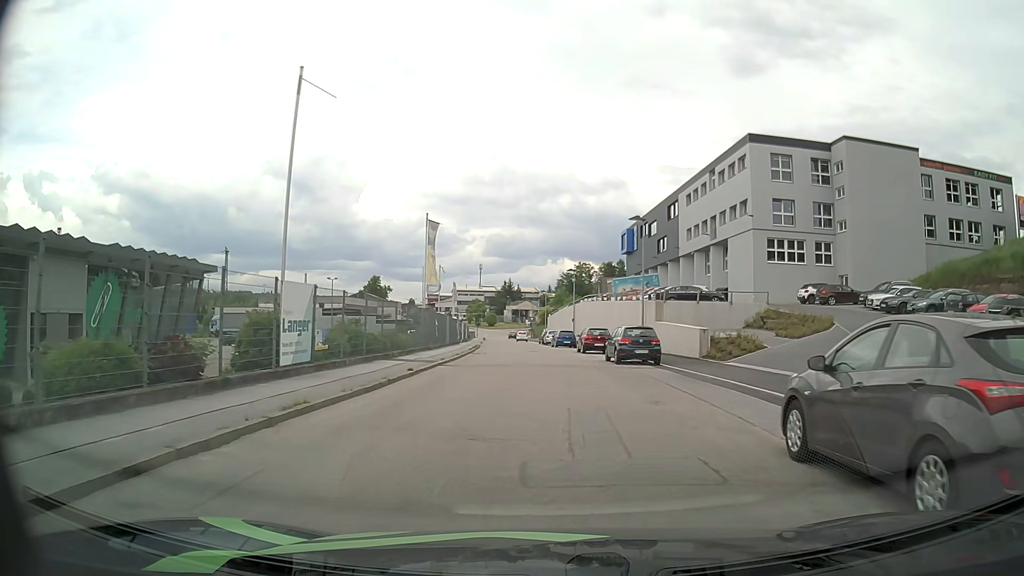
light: Day
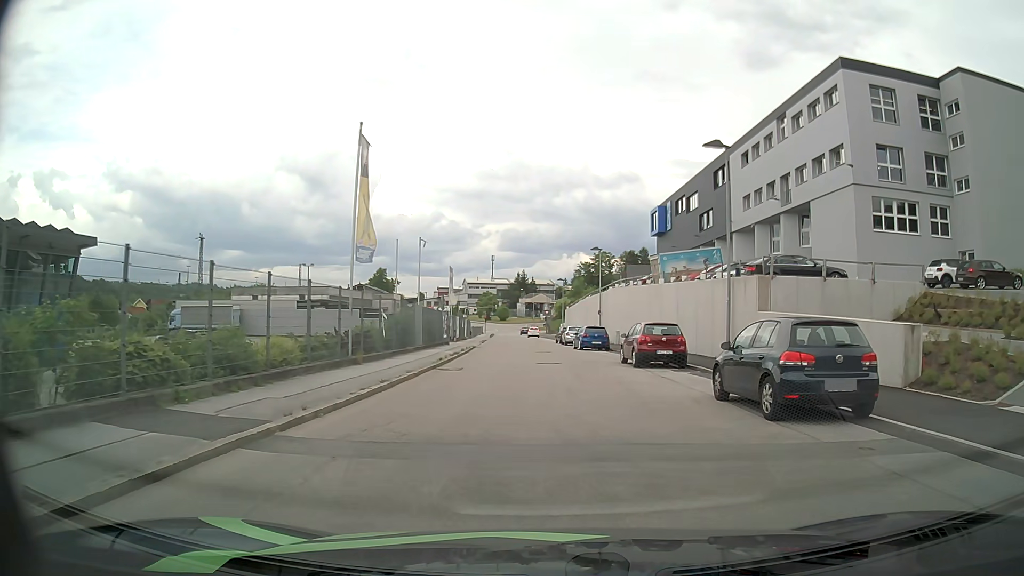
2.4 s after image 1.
(-0.7, +16.2) m; -3°
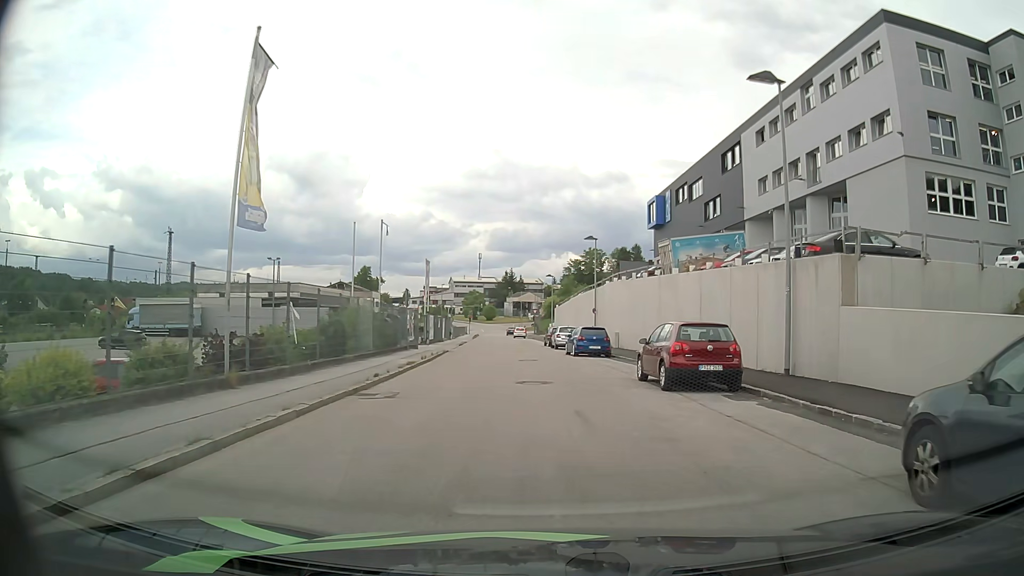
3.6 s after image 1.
(+0.1, +7.4) m; 0°
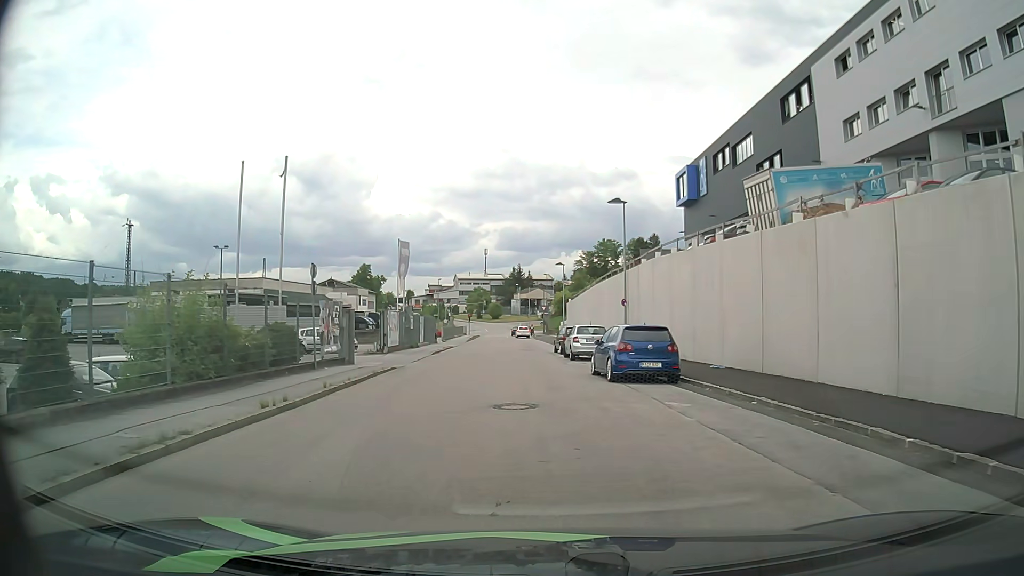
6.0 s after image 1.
(+0.2, +15.0) m; 0°
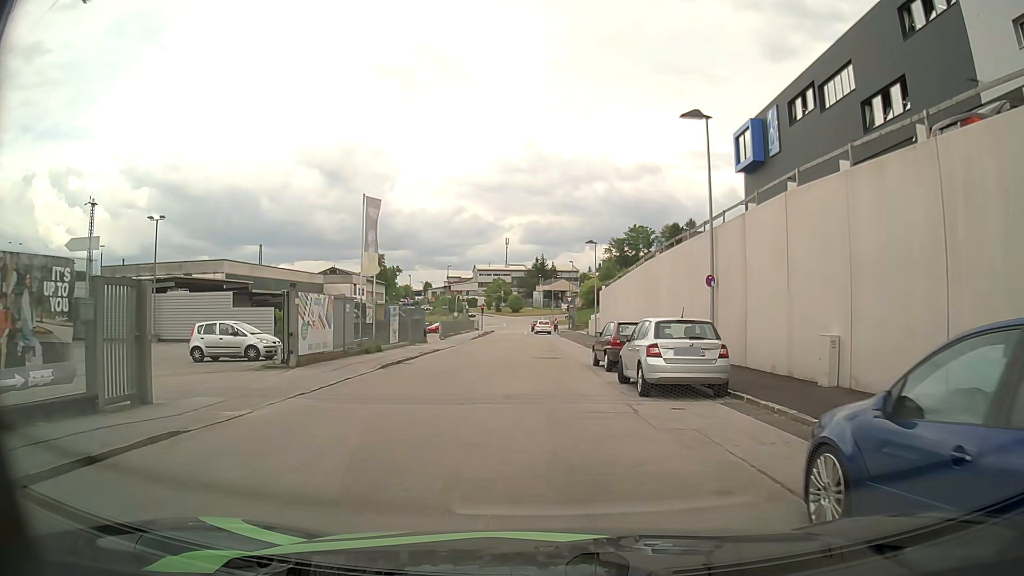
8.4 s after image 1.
(-0.3, +15.0) m; -2°
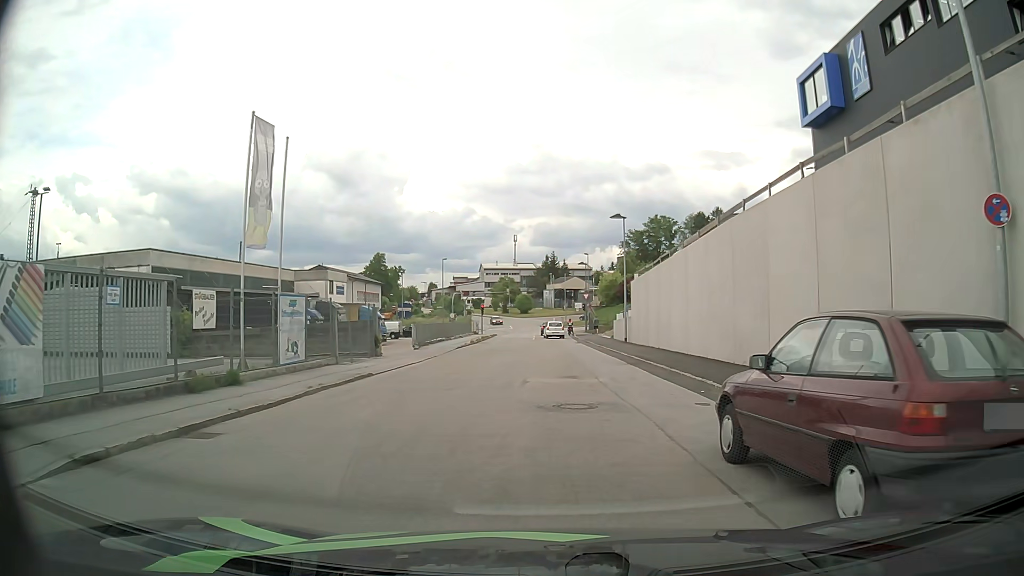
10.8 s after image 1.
(-0.1, +14.6) m; -1°
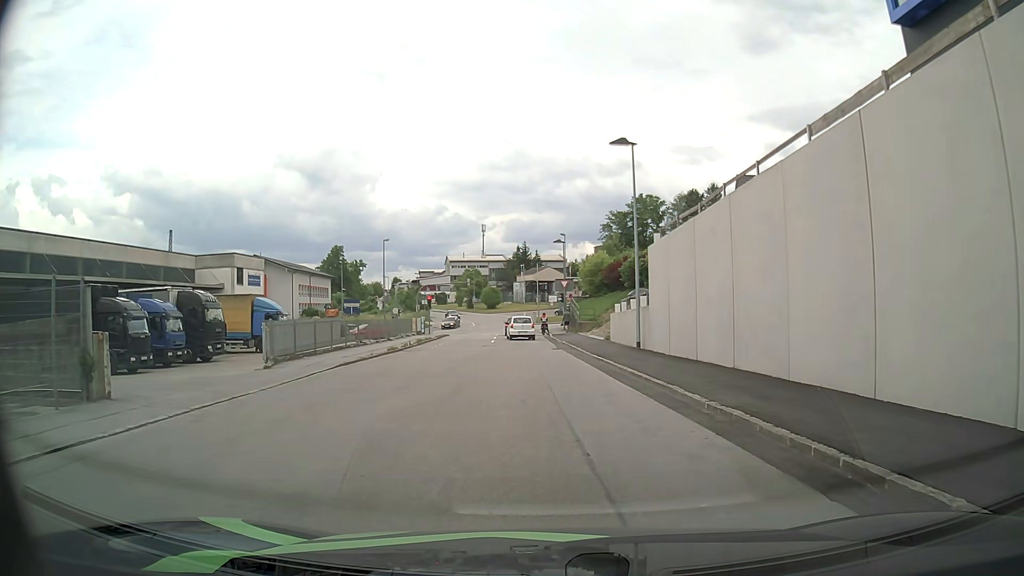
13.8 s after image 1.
(+0.4, +17.5) m; +3°
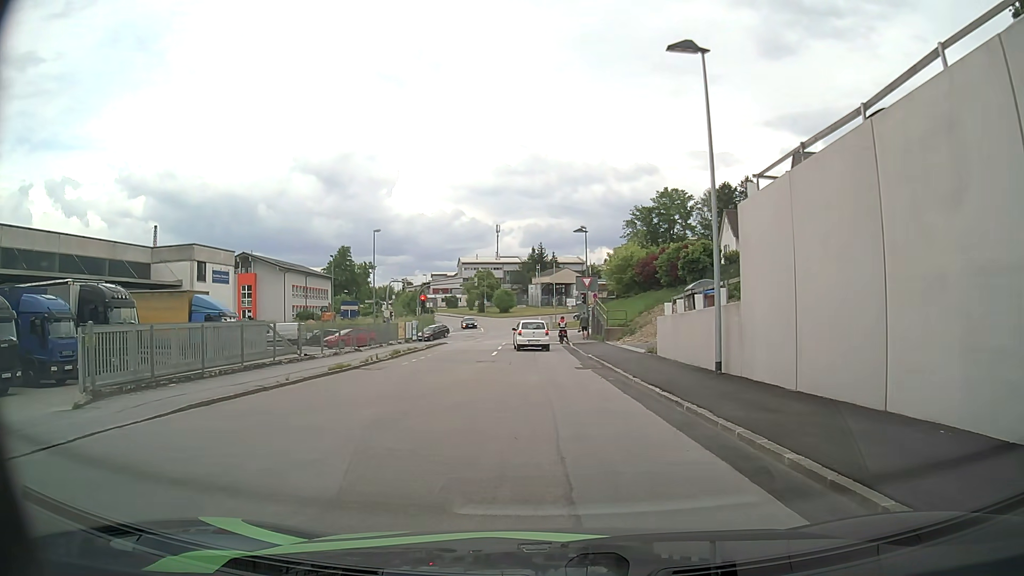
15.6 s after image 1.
(-0.1, +10.2) m; -2°
